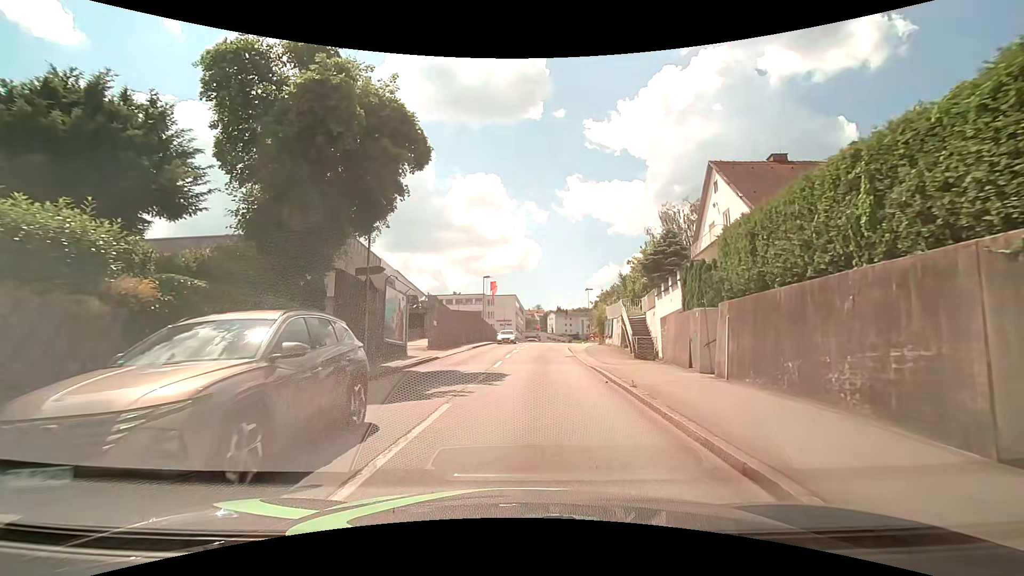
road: tertiary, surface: asphalt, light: Day
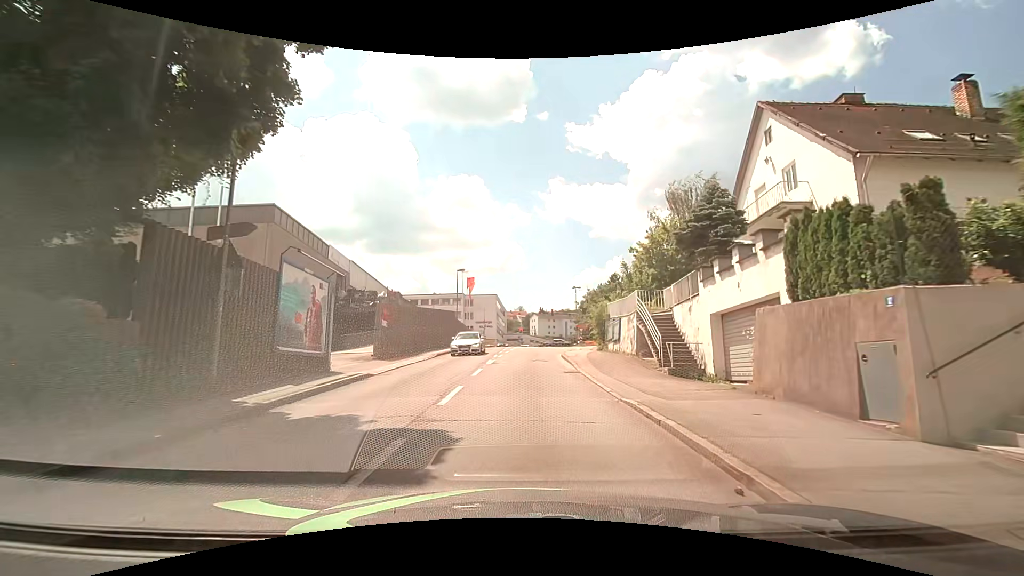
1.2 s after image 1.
(+0.2, +8.9) m; +2°
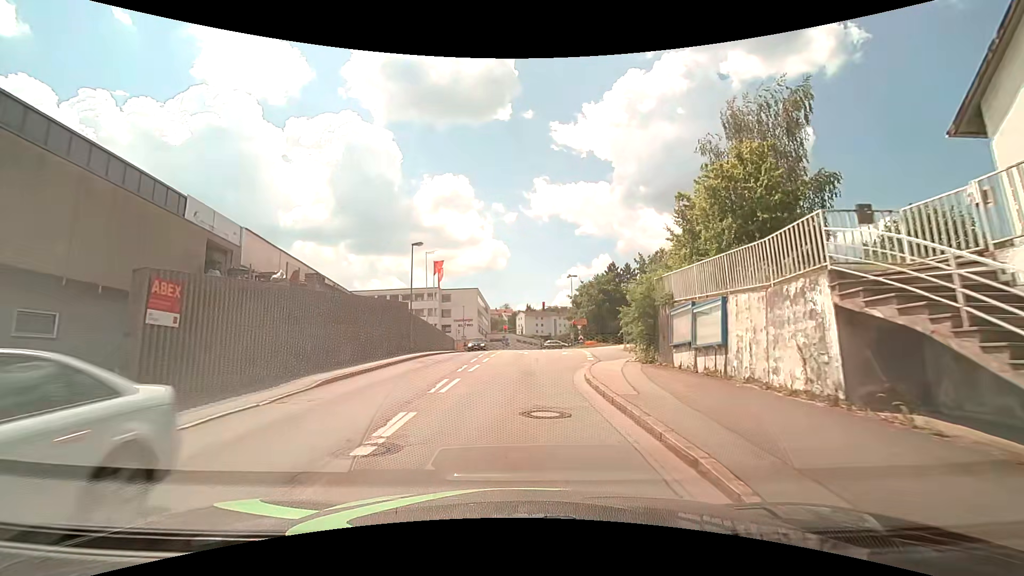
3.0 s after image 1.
(+0.4, +15.5) m; +1°
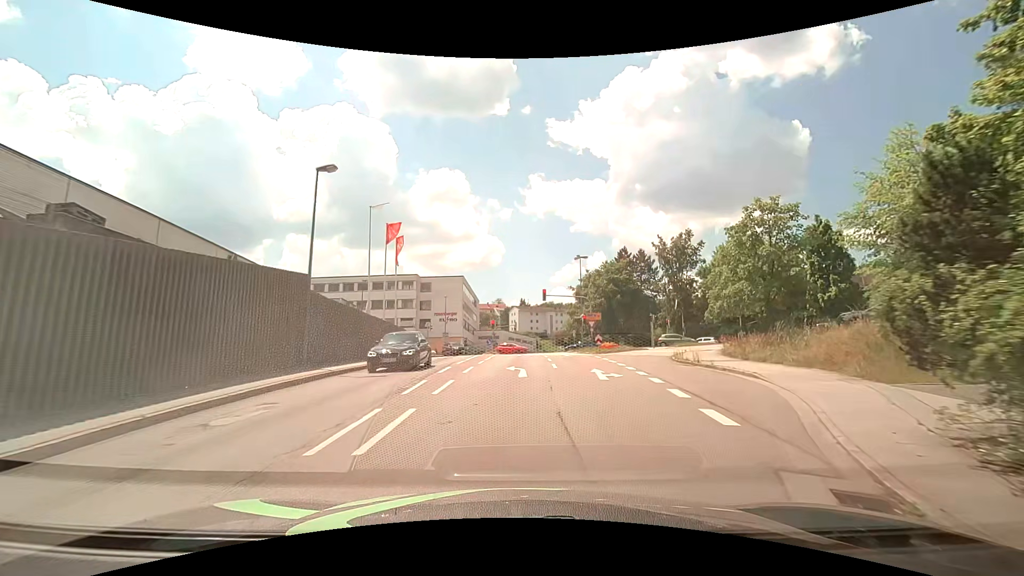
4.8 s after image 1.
(+0.2, +16.4) m; +1°
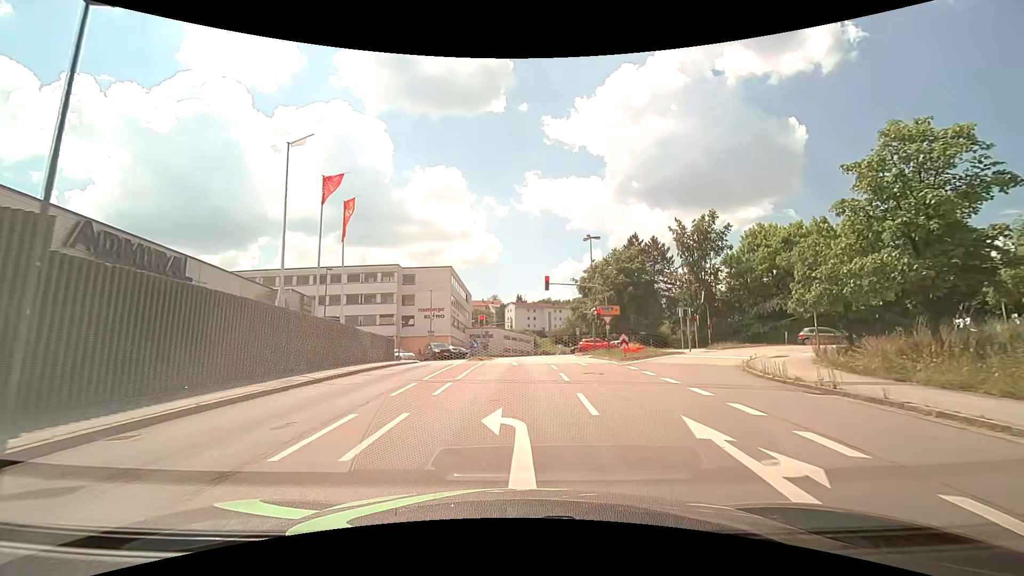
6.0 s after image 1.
(0.0, +10.5) m; 0°
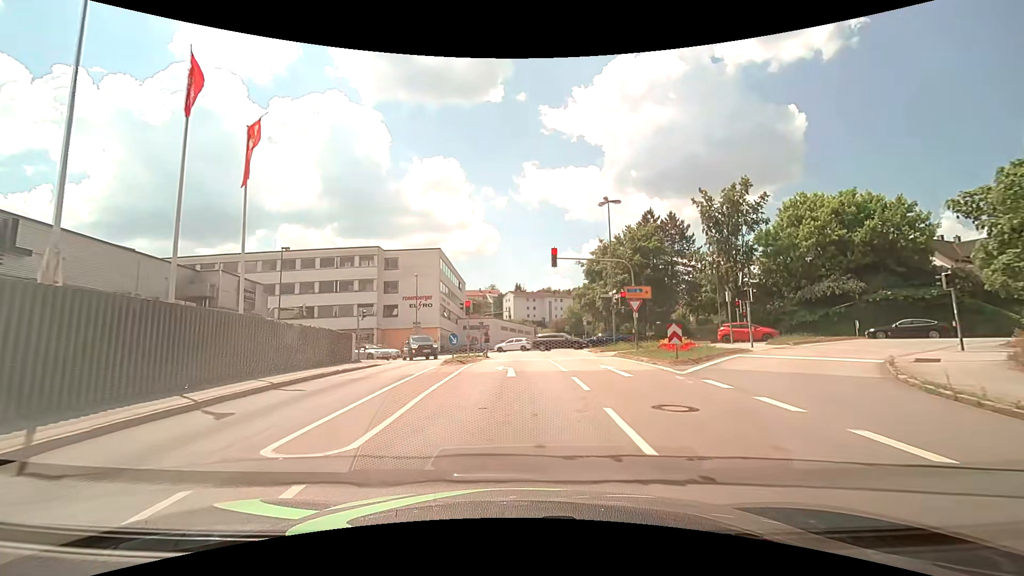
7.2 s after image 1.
(0.0, +9.3) m; 0°
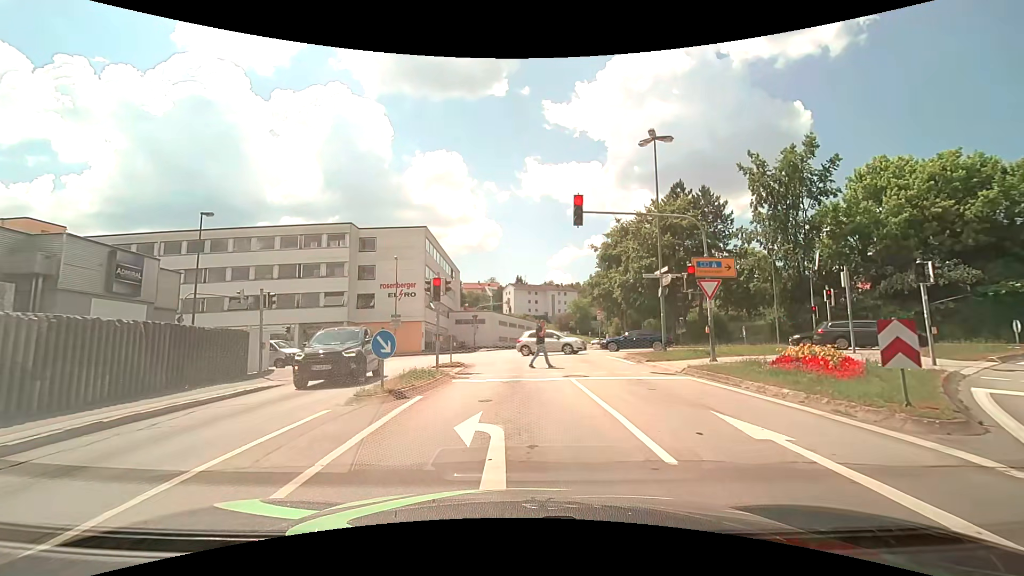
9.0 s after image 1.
(0.0, +10.8) m; 0°
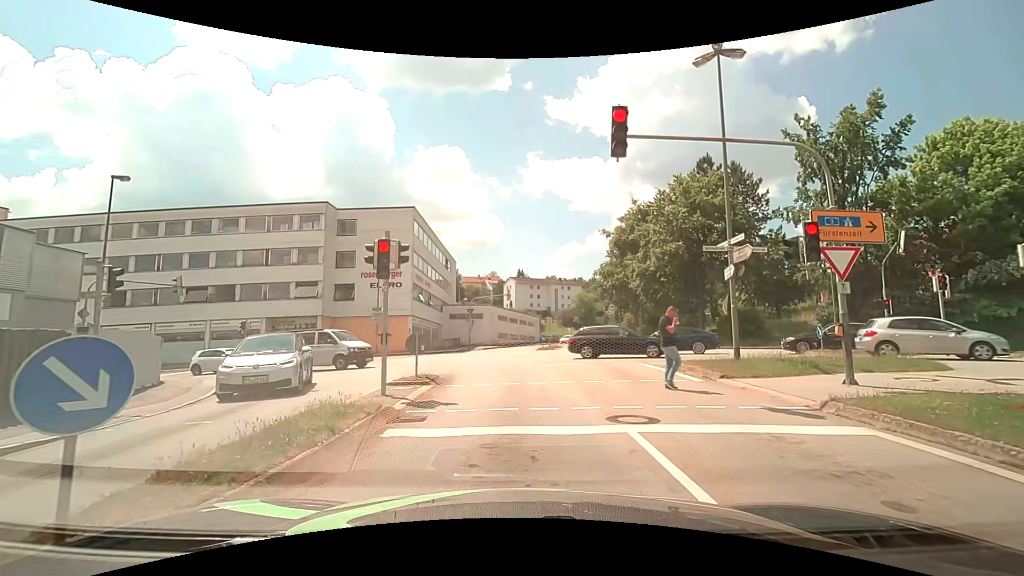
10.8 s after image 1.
(+0.1, +6.9) m; 0°
(0, +10) (0, +20) (0, +30) (-4, +39) (-13, +42) (-23, +43) (-33, +43) (-43, +43) (-53, +43) (-63, +44) m
